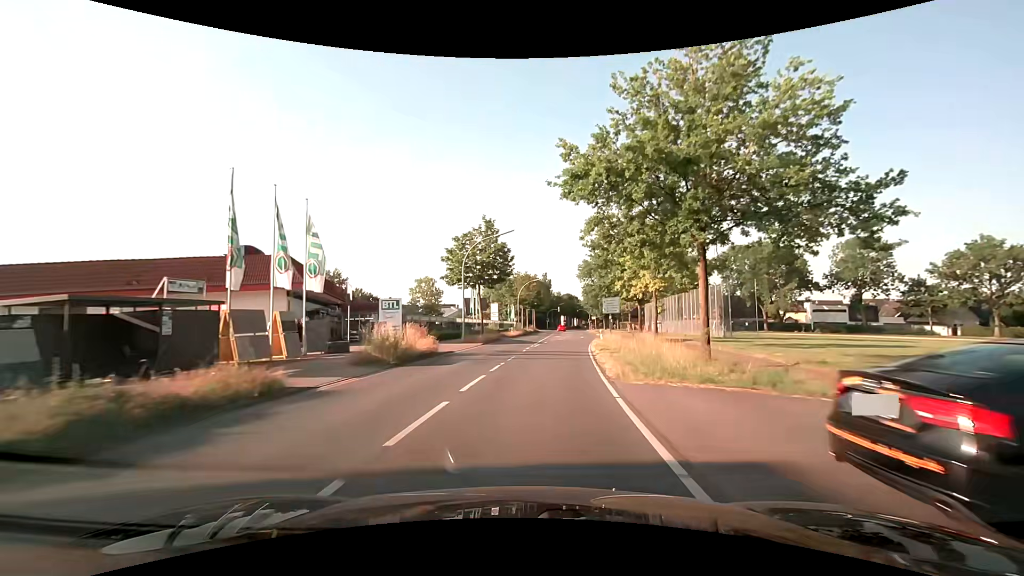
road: secondary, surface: asphalt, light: Day
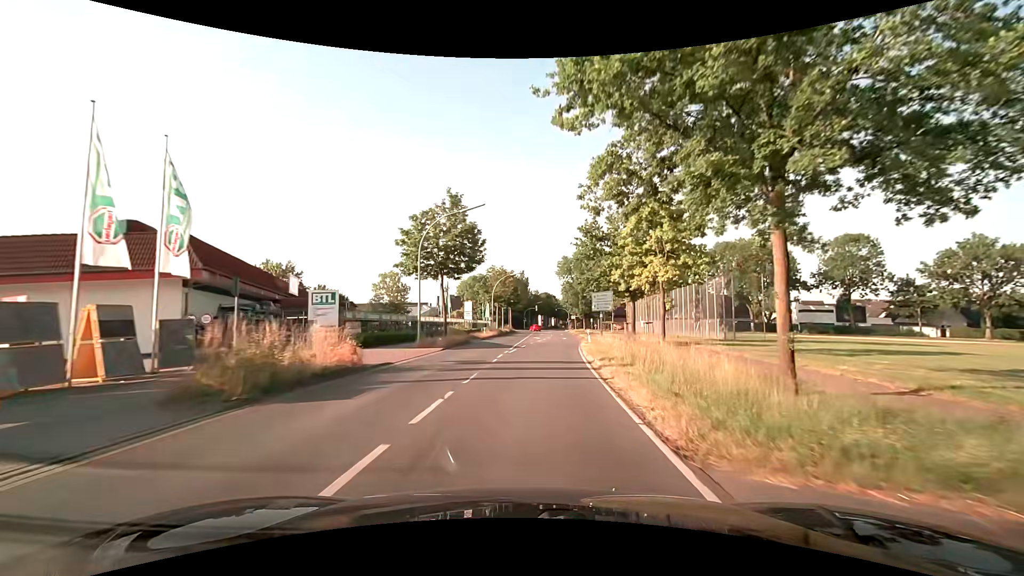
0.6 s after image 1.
(+0.2, +7.6) m; +3°
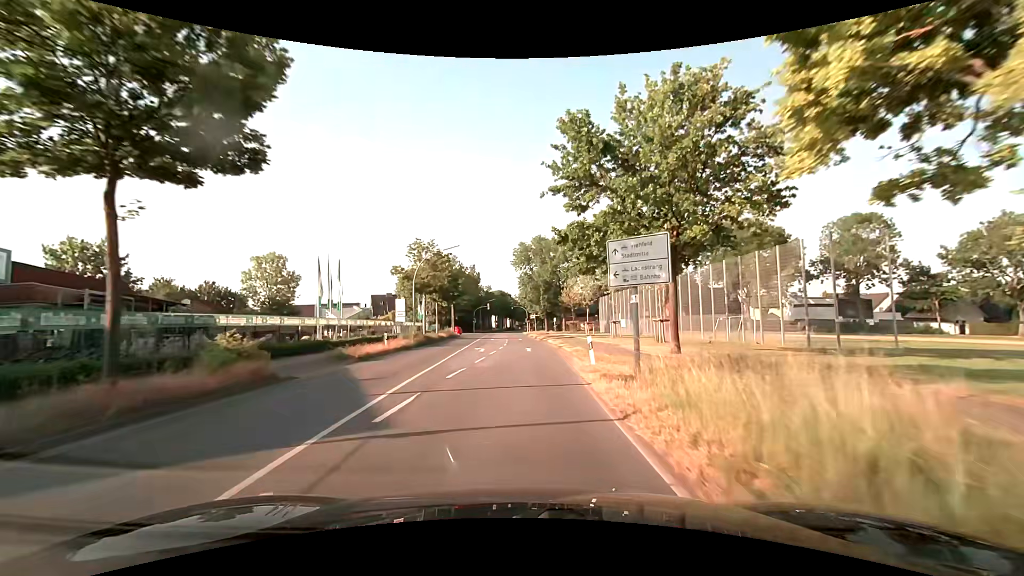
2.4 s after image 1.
(+1.3, +22.8) m; +5°
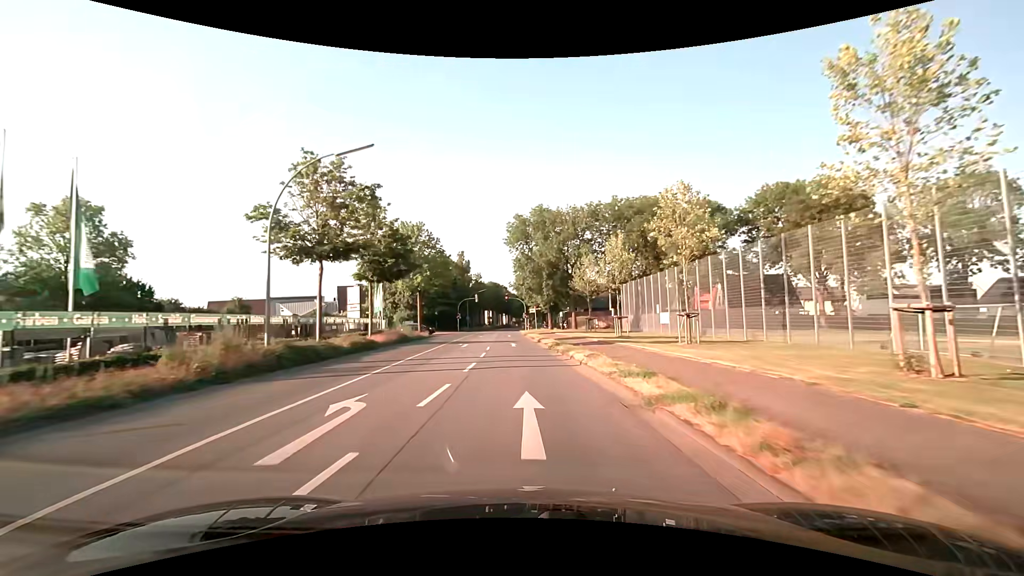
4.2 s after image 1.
(+0.2, +22.9) m; 0°
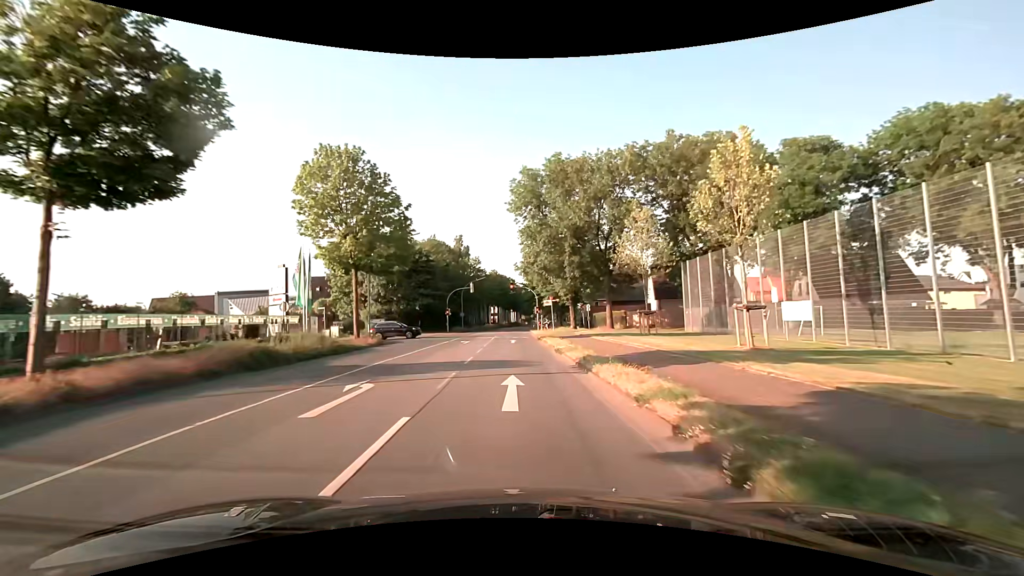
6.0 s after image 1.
(-0.1, +22.3) m; -1°
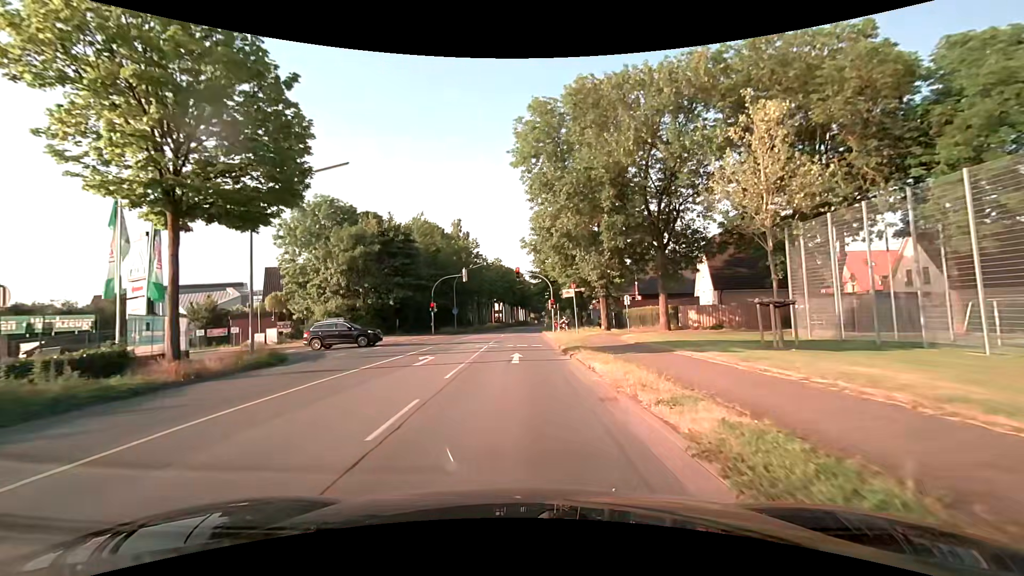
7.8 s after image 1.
(-0.1, +16.0) m; -1°
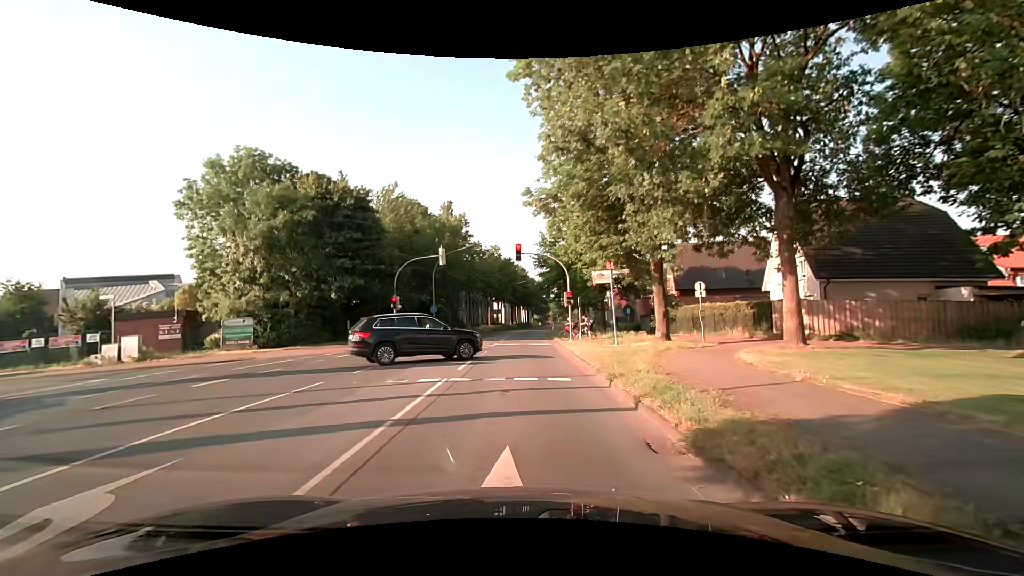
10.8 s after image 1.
(-0.1, +14.9) m; 0°
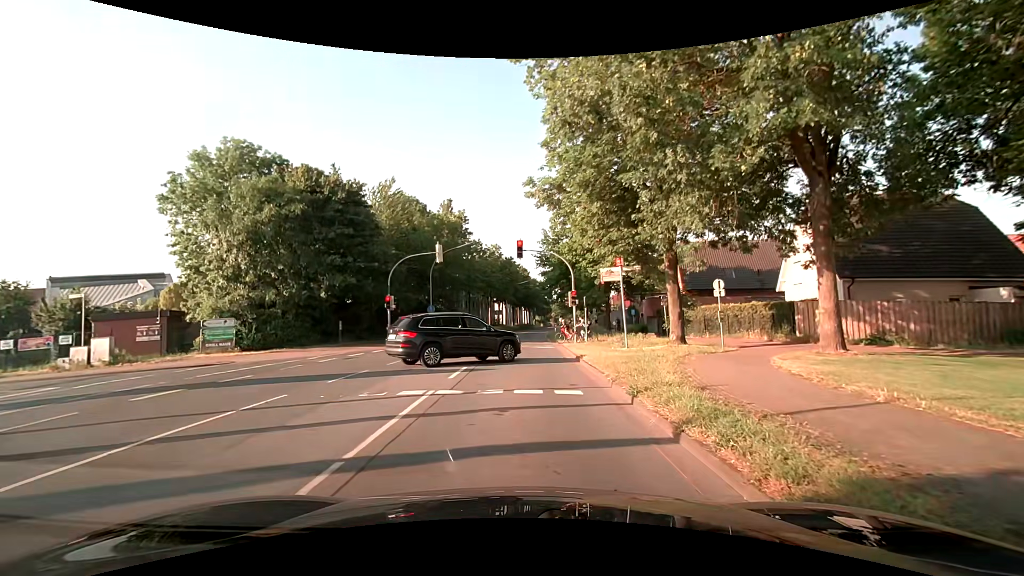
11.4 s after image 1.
(0.0, +2.0) m; -1°
